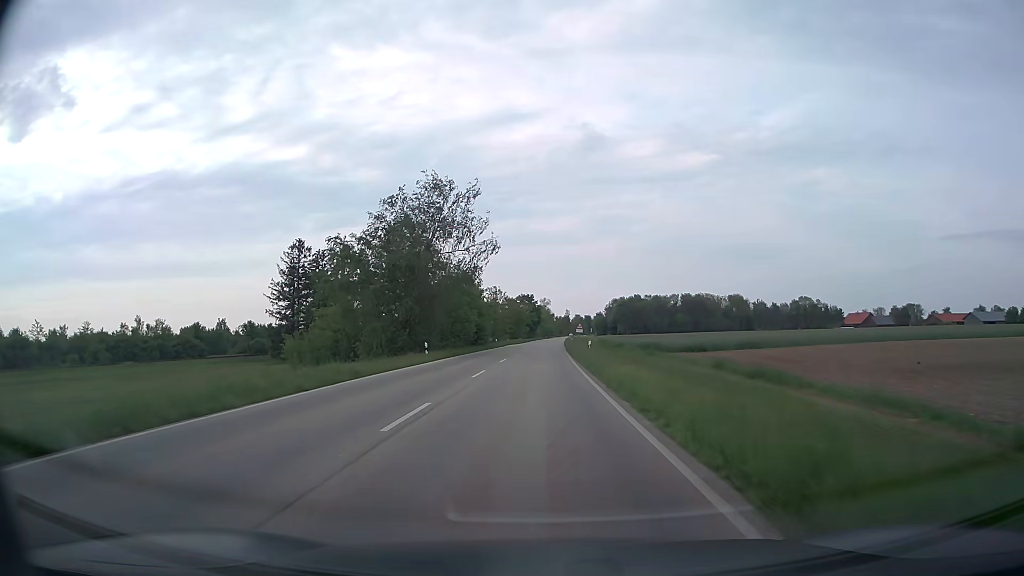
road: secondary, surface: asphalt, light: Day
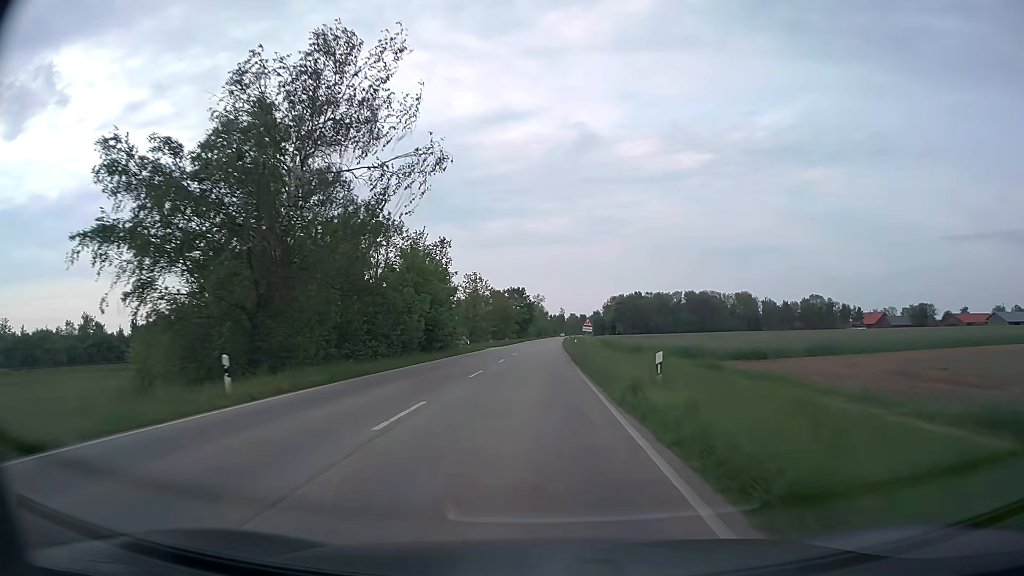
(+0.1, +23.9) m; 0°
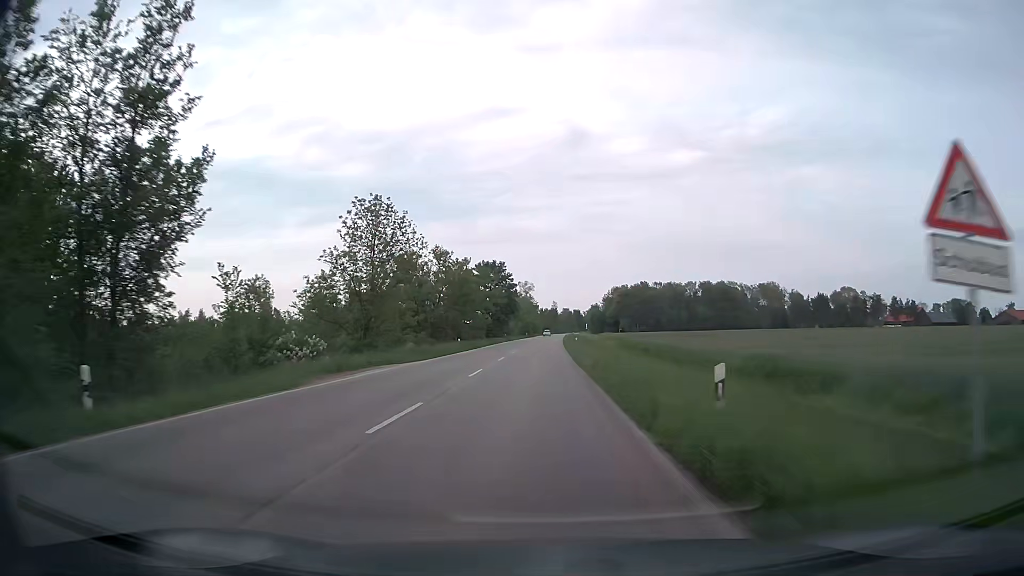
(+0.4, +48.5) m; +1°
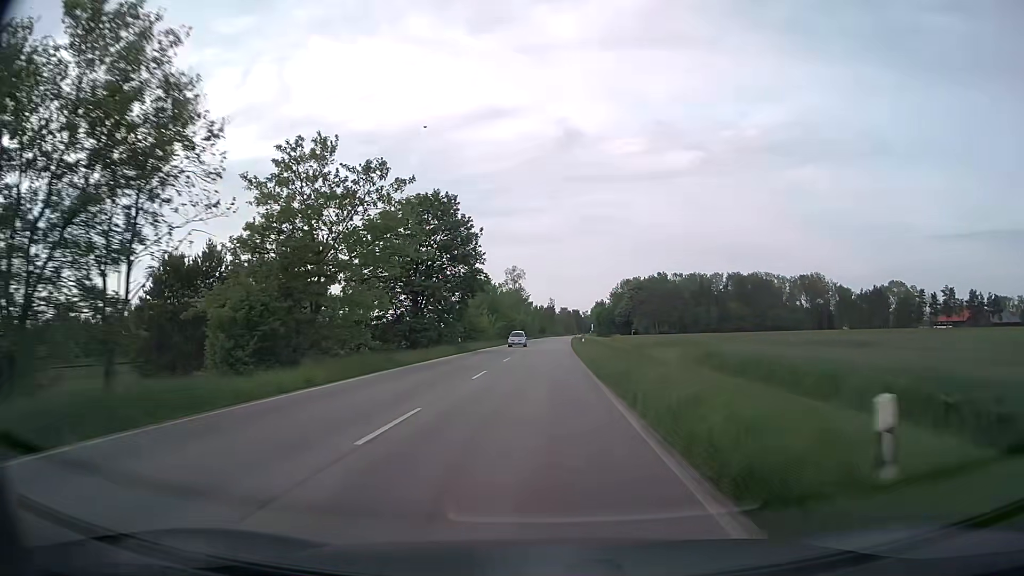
(+0.4, +48.9) m; 0°
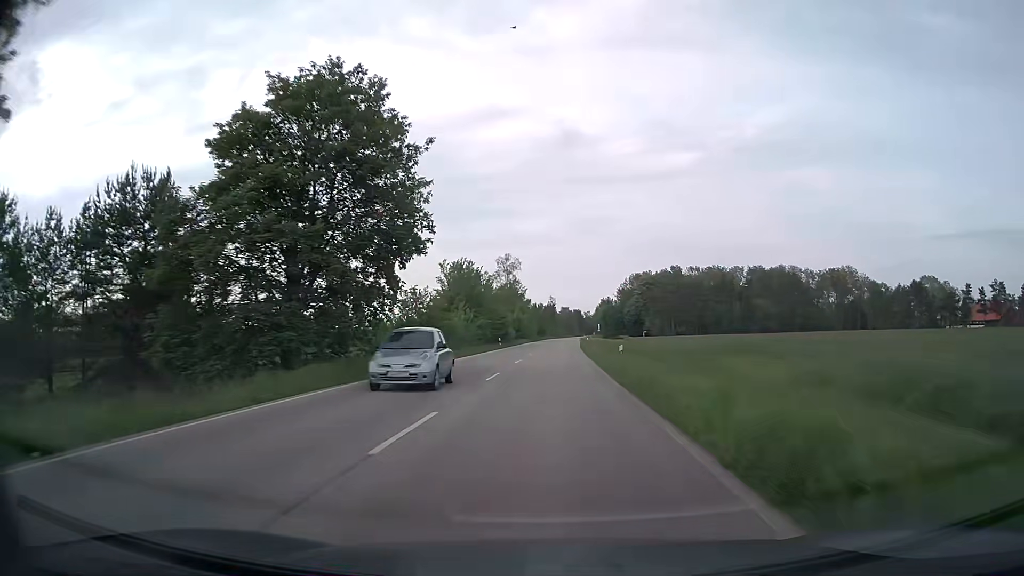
(+0.1, +24.5) m; 0°
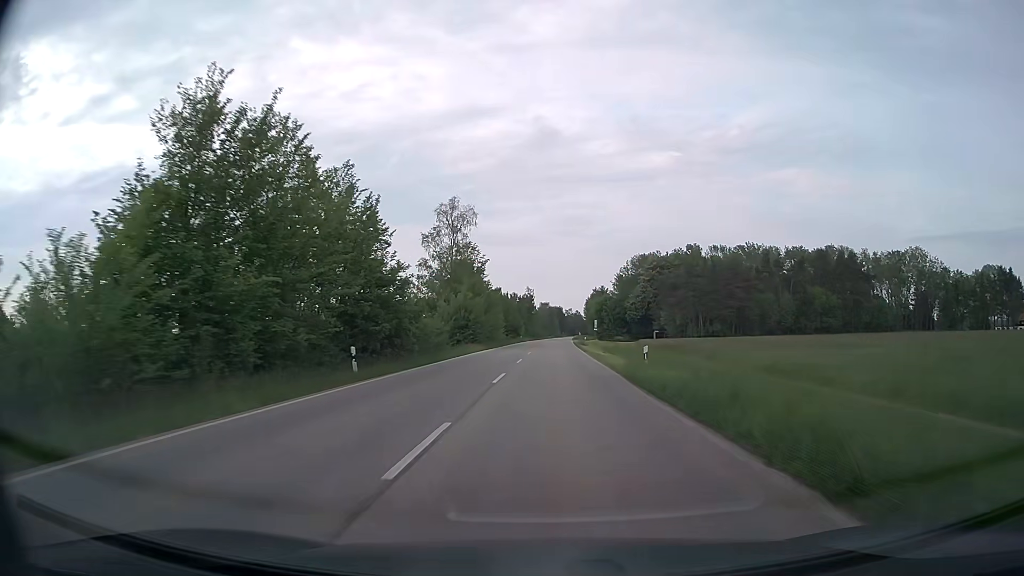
(+0.7, +49.3) m; +2°
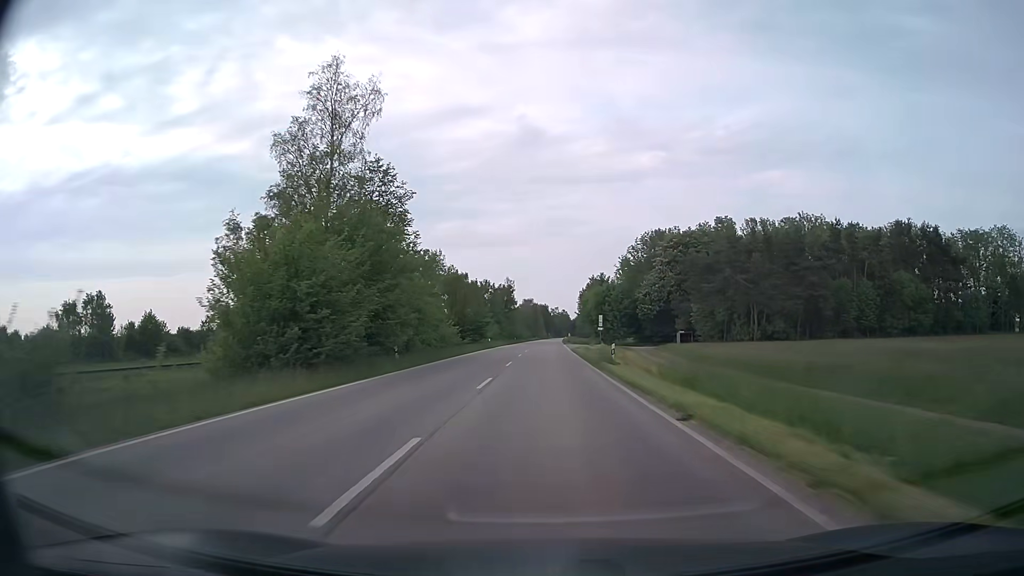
(+0.5, +37.5) m; +1°
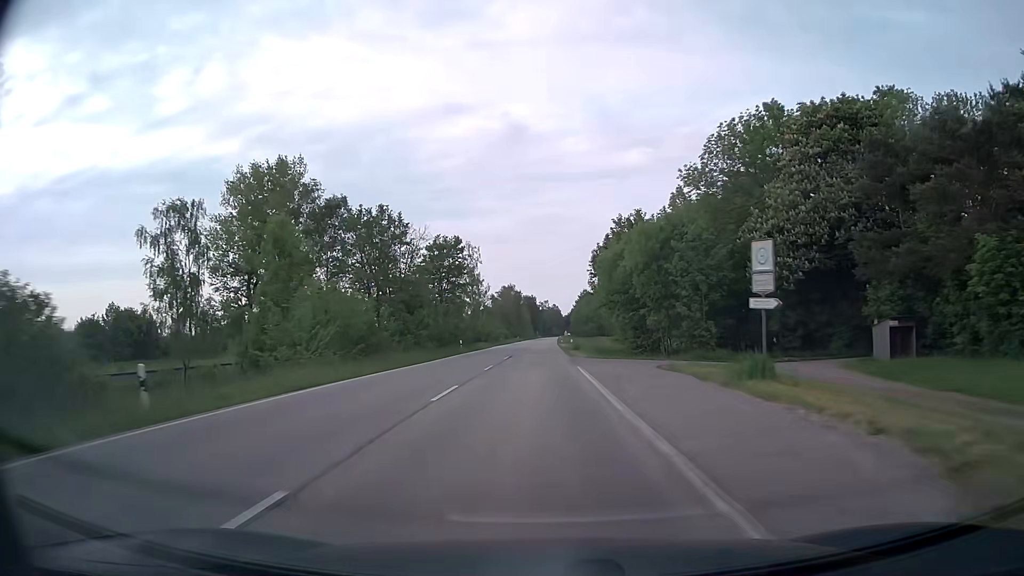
(+0.8, +63.2) m; +1°
(0, +10) (0, +20) (0, +30) (0, +40) (0, +50) (0, +60) (-1, +70) (-1, +80) (-1, +90) (0, +100) m
